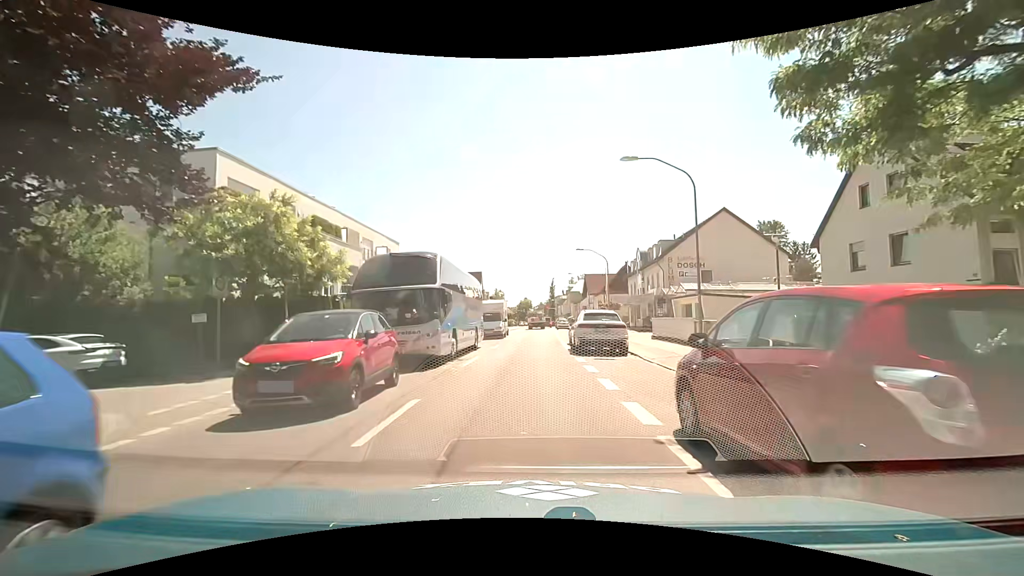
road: secondary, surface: asphalt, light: Day
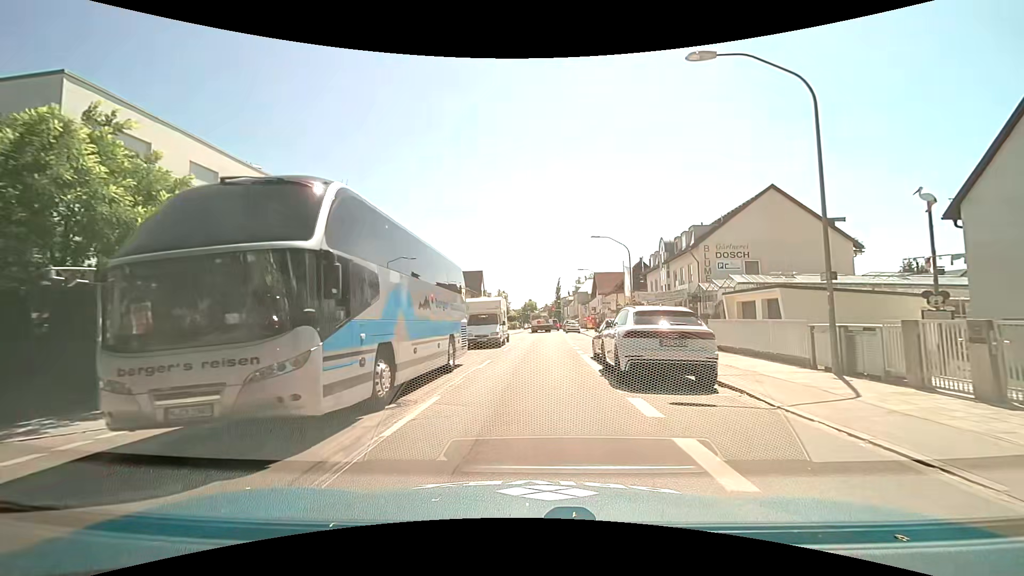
(0.0, +8.4) m; -1°
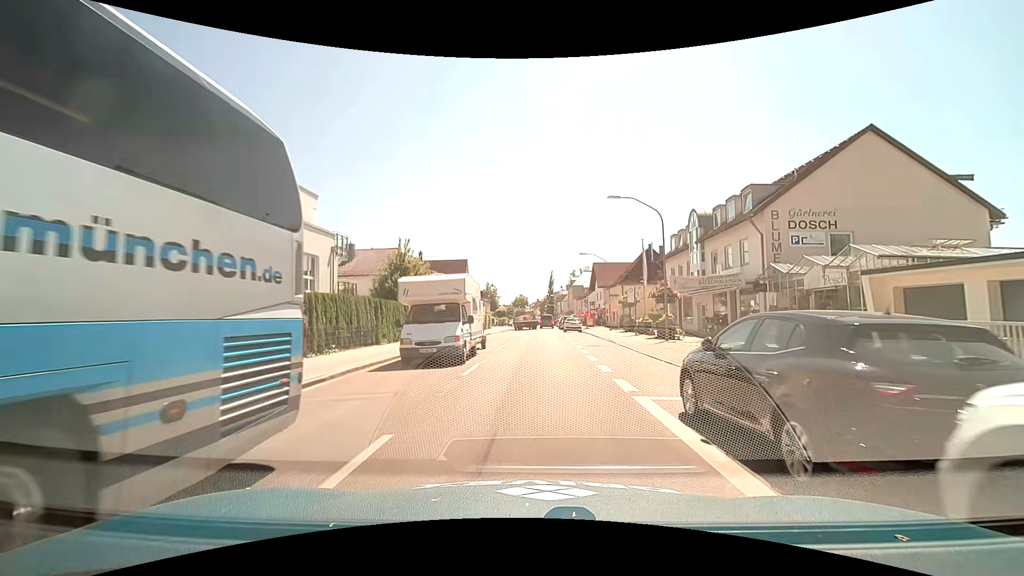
(+0.2, +12.0) m; +2°
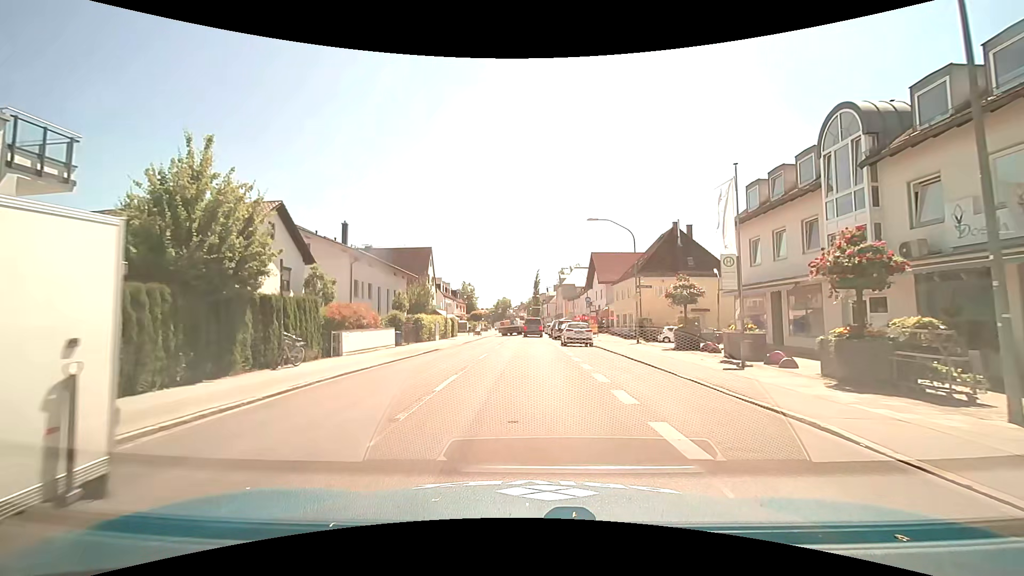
(+0.4, +20.0) m; +2°
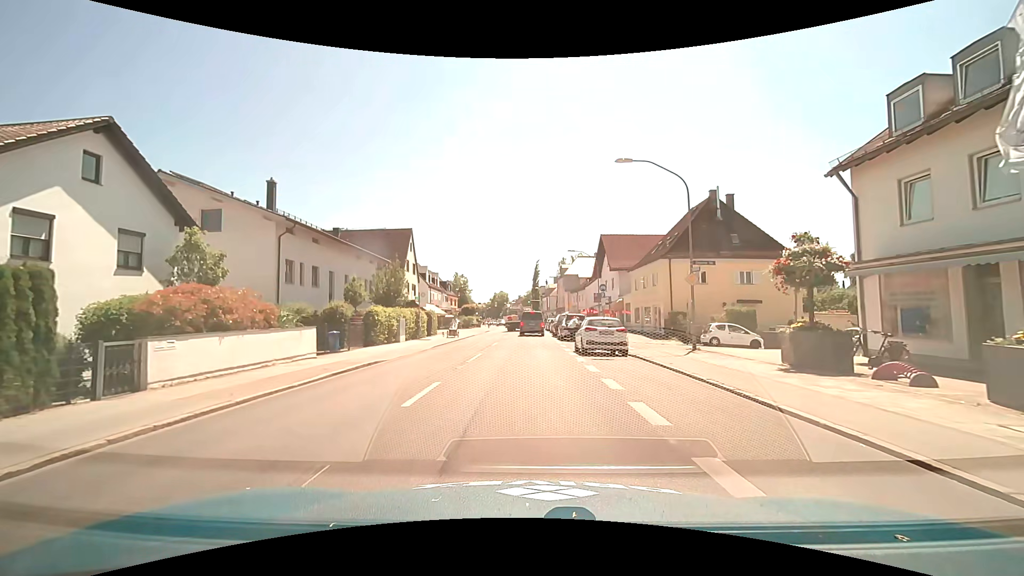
(+0.1, +10.9) m; +1°
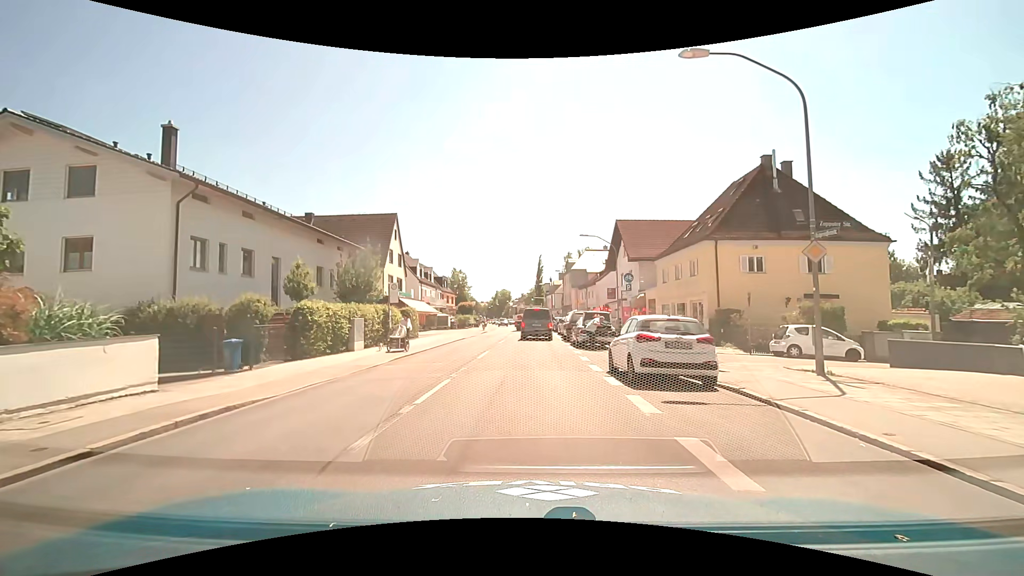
(-0.1, +8.4) m; -1°
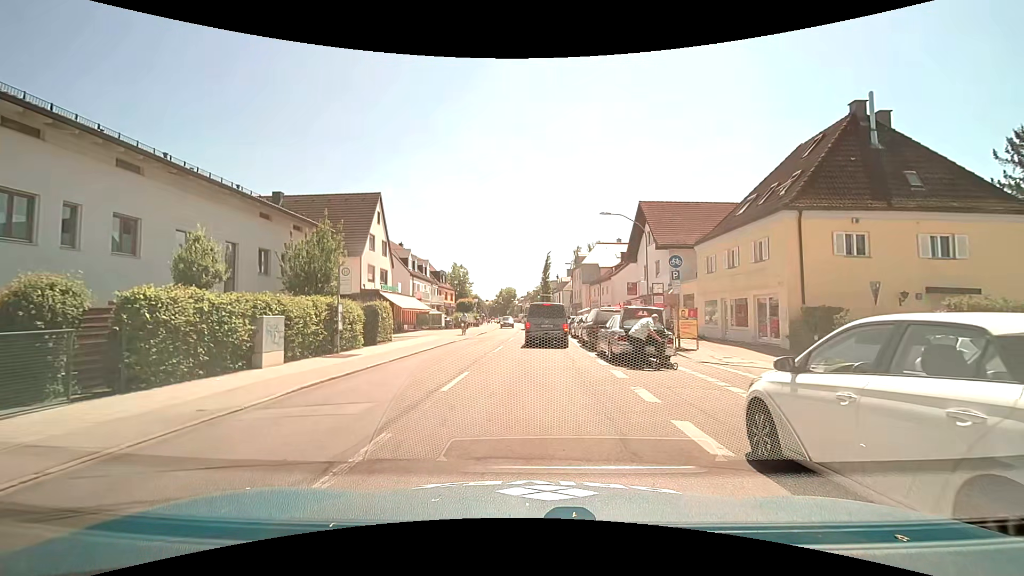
(0.0, +8.0) m; 0°
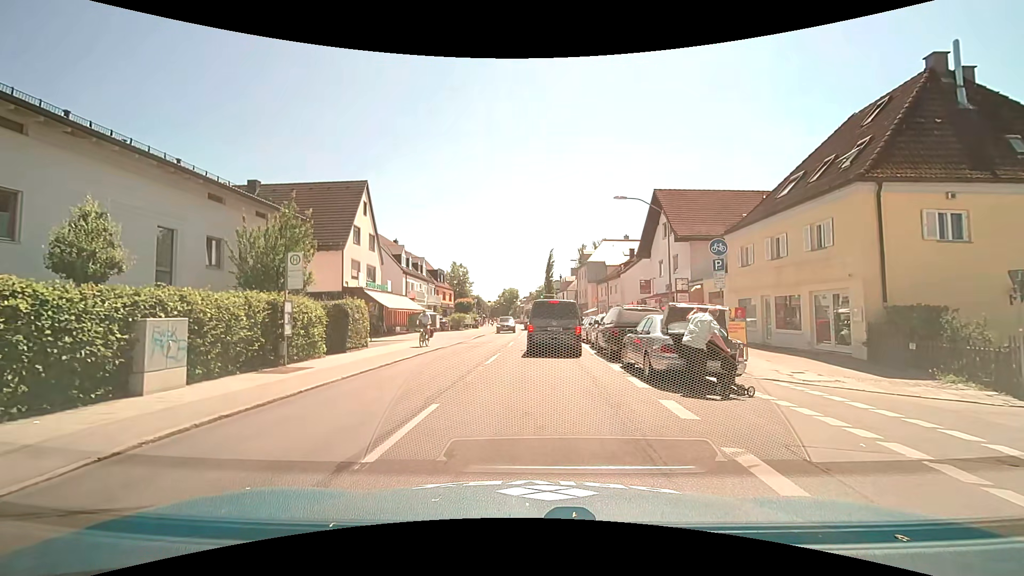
(0.0, +4.4) m; 0°
(0, +10) (-2, +20) (-3, +30) (-2, +40) (-2, +50) (-1, +60) (-1, +70) (-2, +80) (-2, +90) (-3, +100) m
